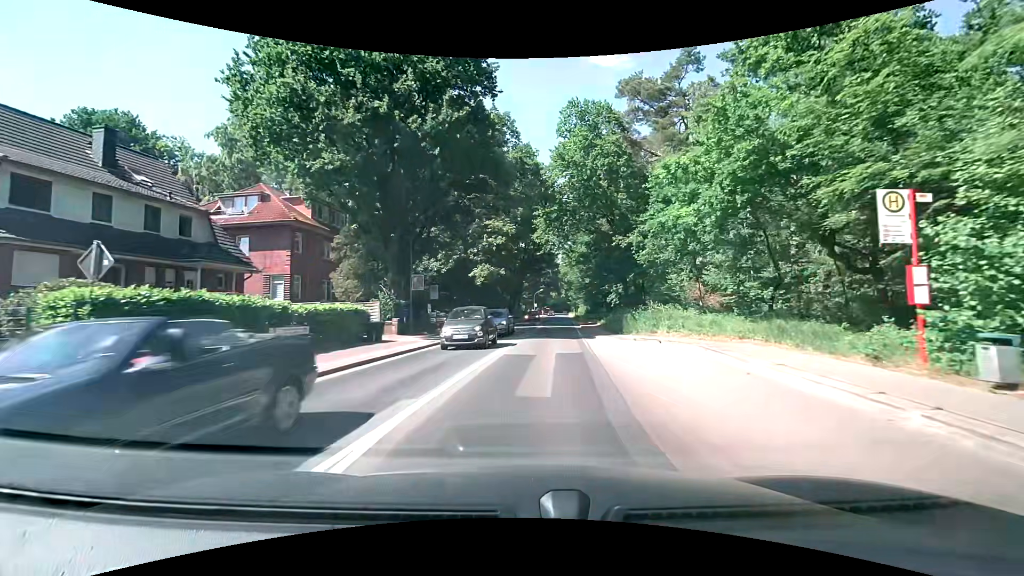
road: secondary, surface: asphalt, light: Day
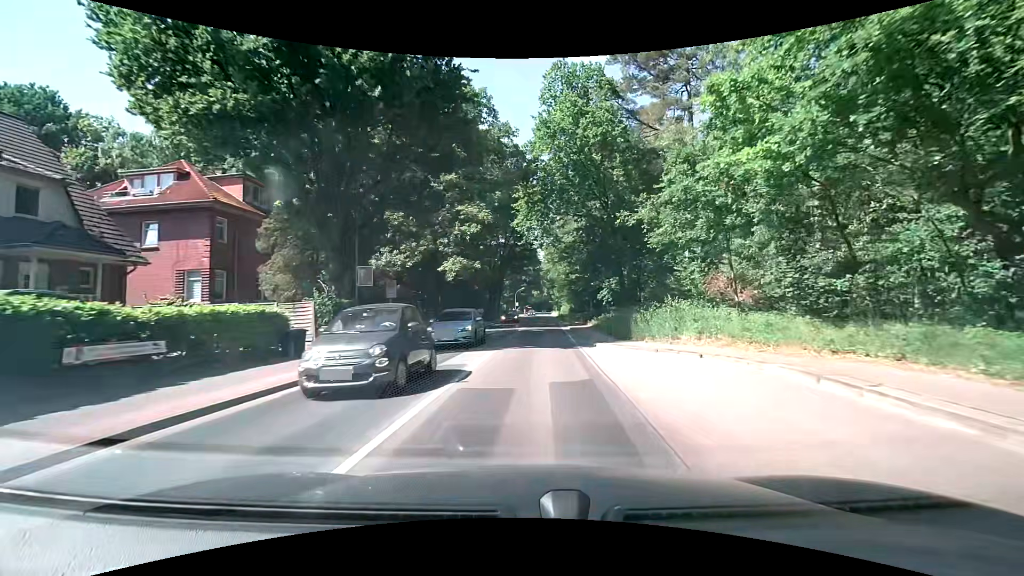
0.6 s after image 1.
(+0.1, +6.3) m; +2°
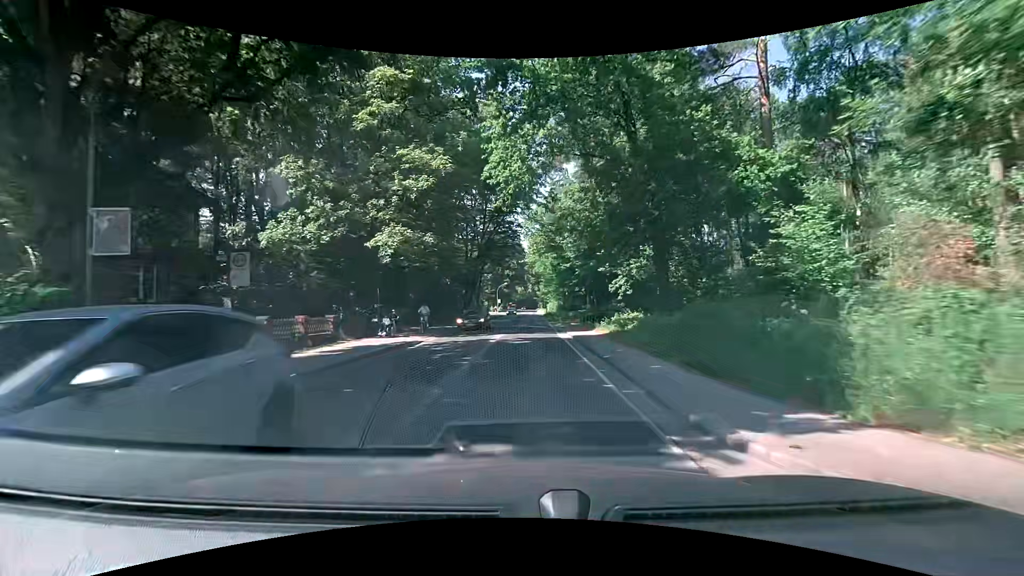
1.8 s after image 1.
(+0.2, +13.5) m; +2°
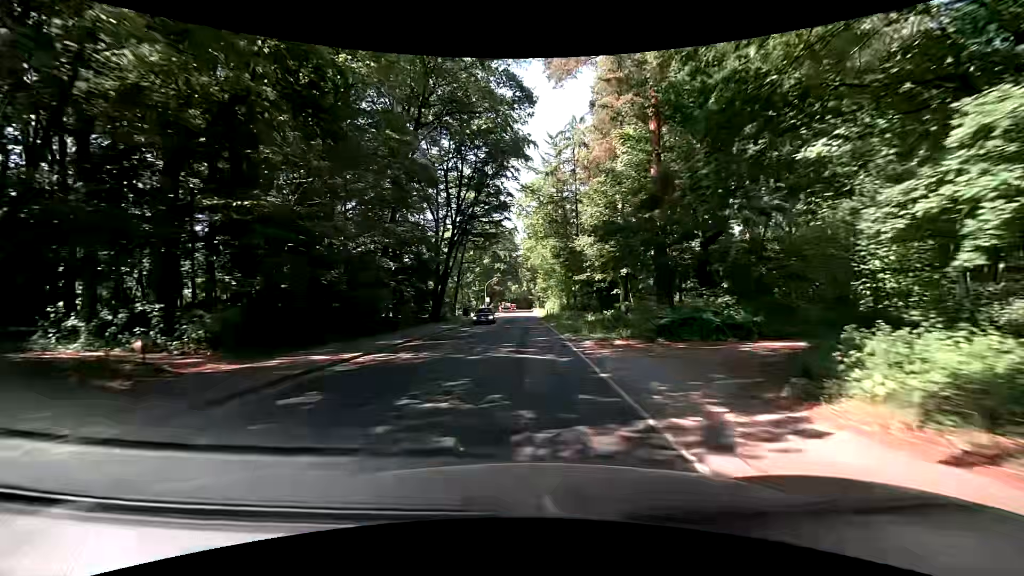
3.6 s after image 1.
(+0.3, +22.2) m; +1°
(0, +10) (0, +20) (0, +30) (0, +40) (0, +50) (0, +60) (0, +70) (0, +80) (0, +90) (0, +100) m
